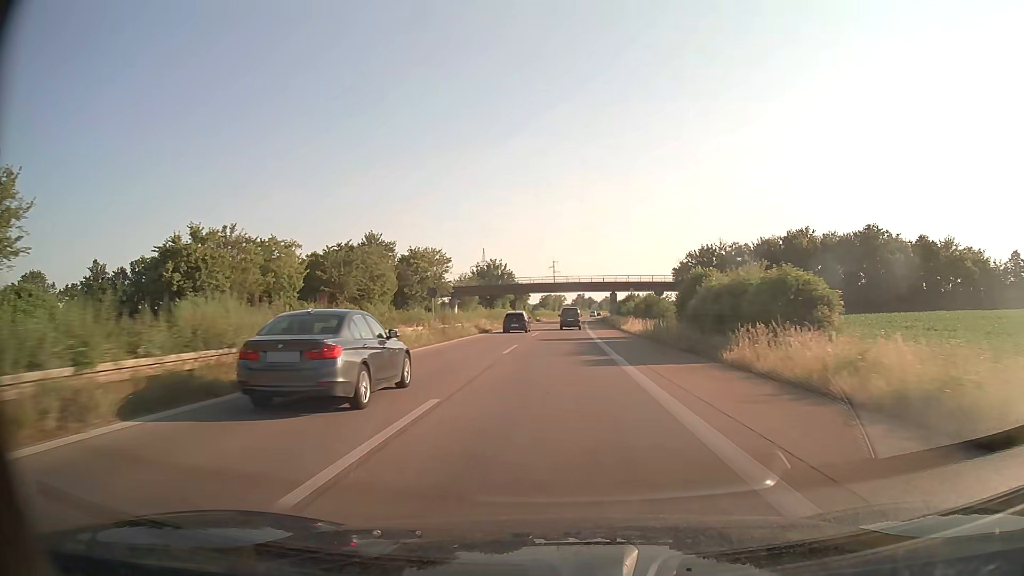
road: trunk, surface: asphalt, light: Day
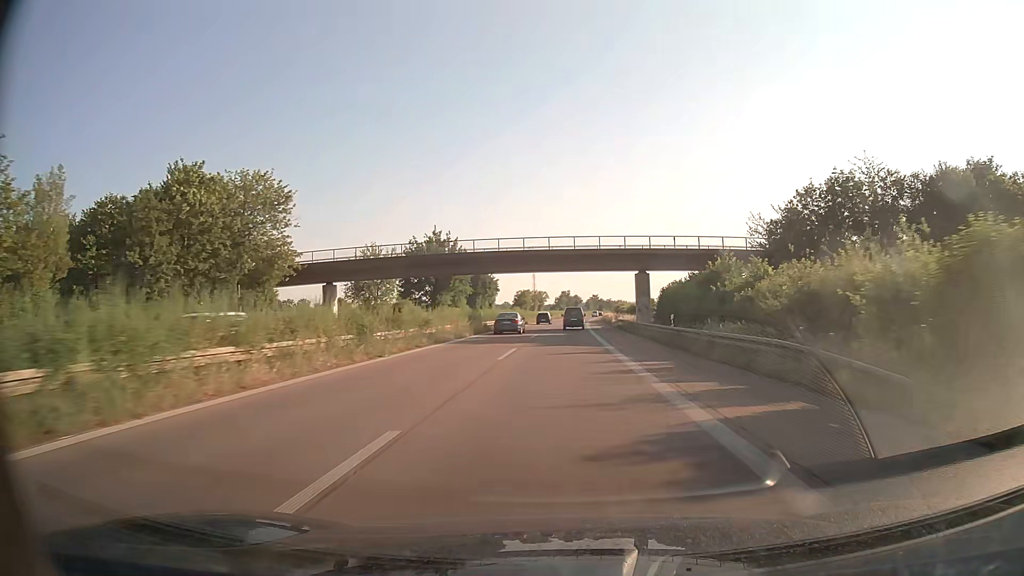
(+0.8, +57.2) m; +2°
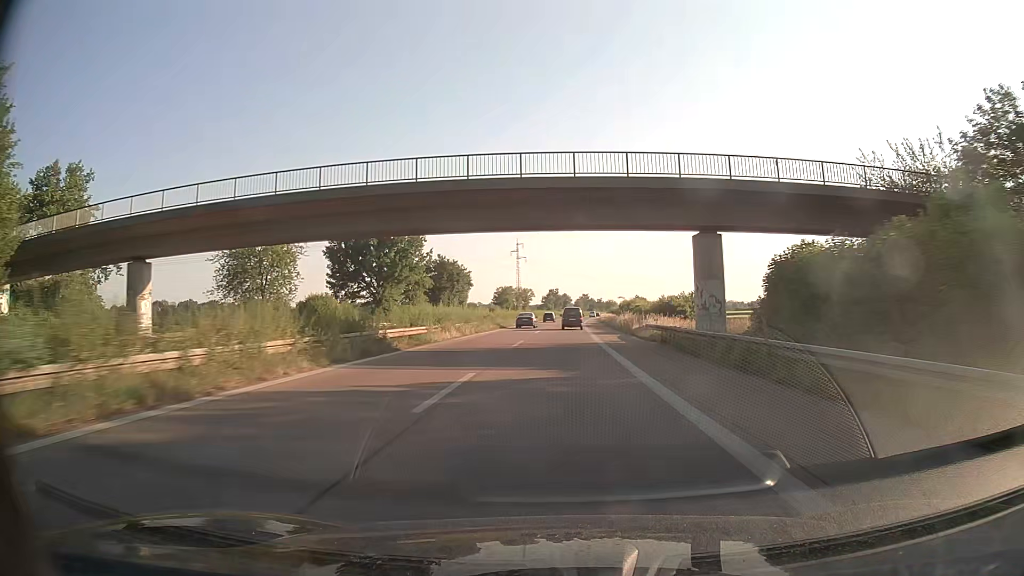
(+0.2, +28.7) m; +1°
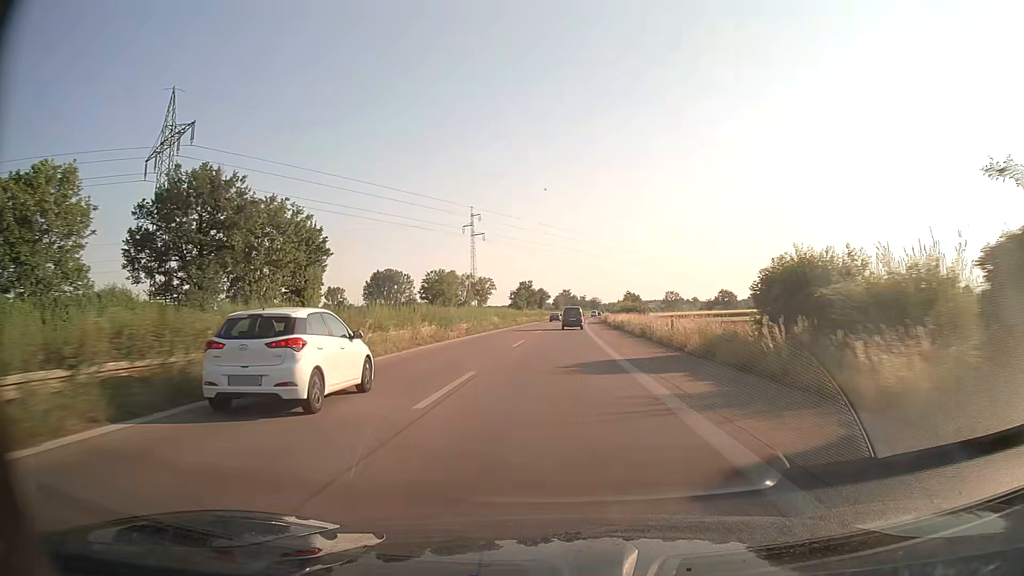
(+1.2, +71.8) m; +2°
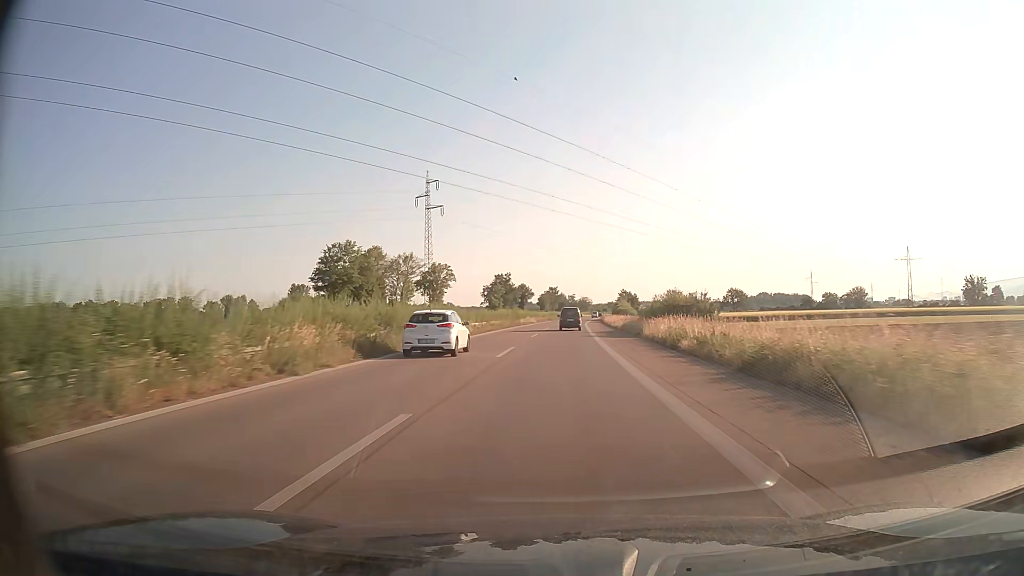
(+0.4, +43.1) m; +1°
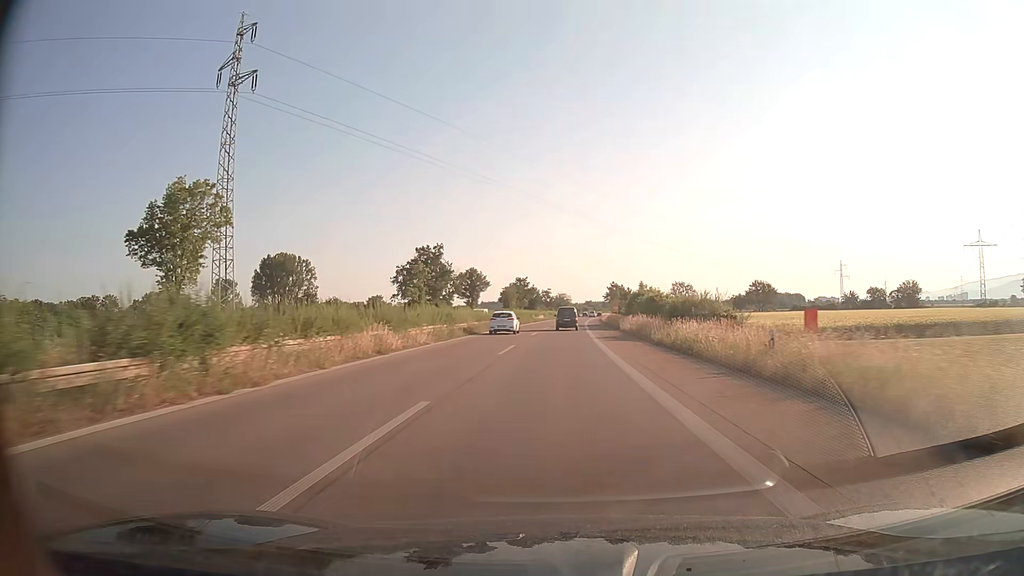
(+1.2, +71.3) m; +2°
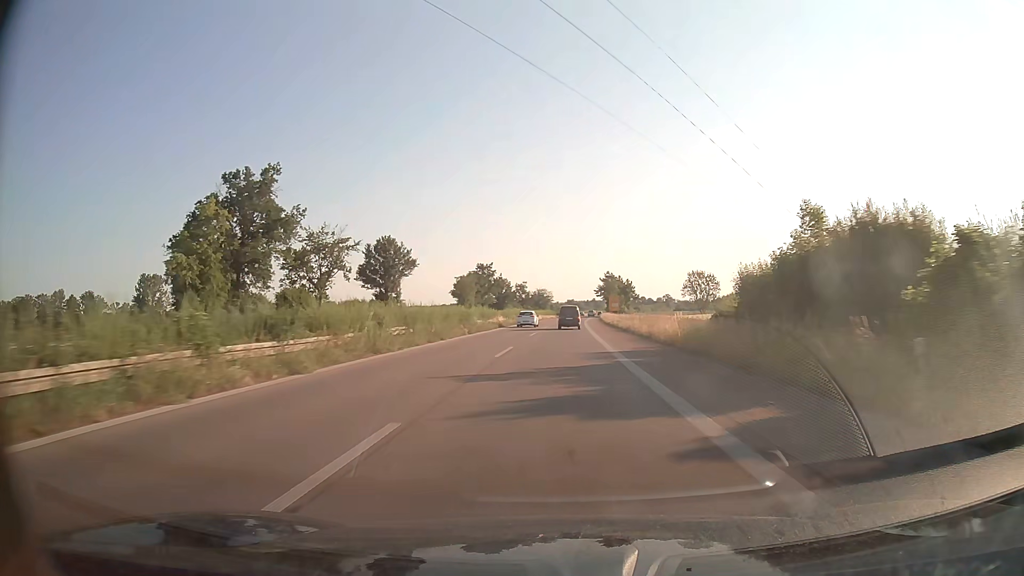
(+0.7, +56.5) m; +2°
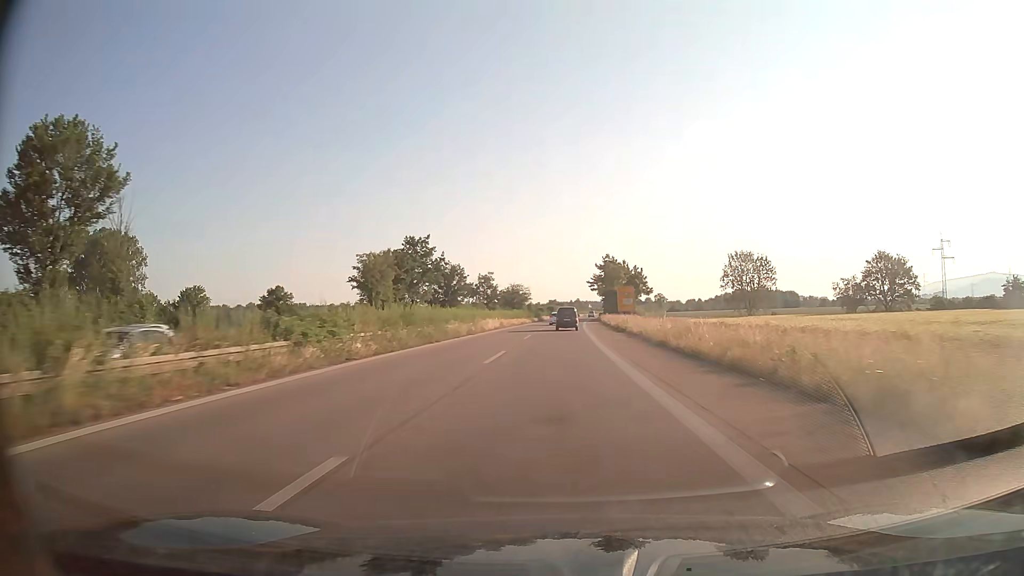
(+0.9, +56.1) m; +2°
(0, +10) (0, +20) (0, +30) (0, +40) (0, +50) (+1, +60) (+1, +70) (+1, +80) (+2, +90) (+2, +100) m
